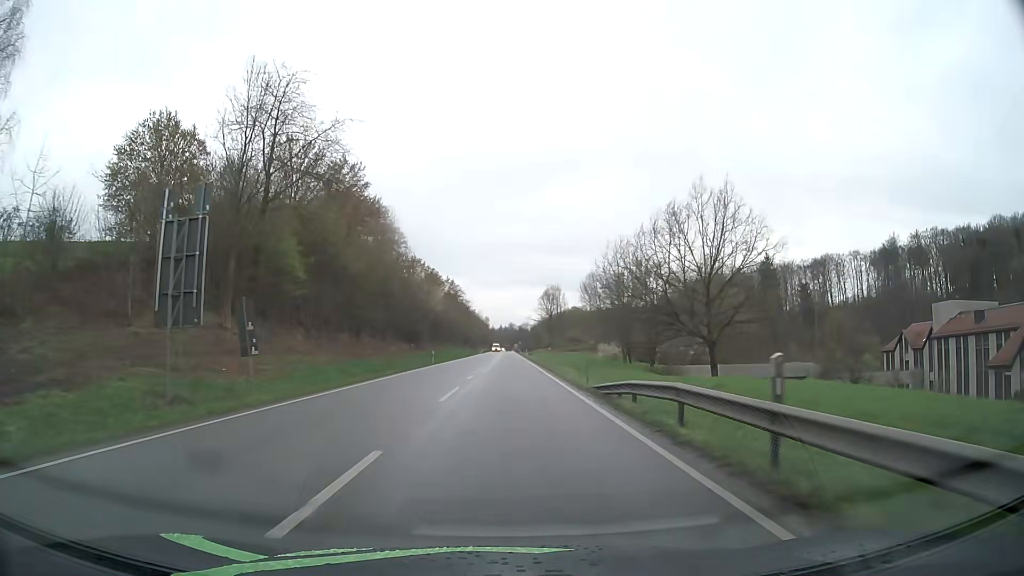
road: primary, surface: asphalt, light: Day
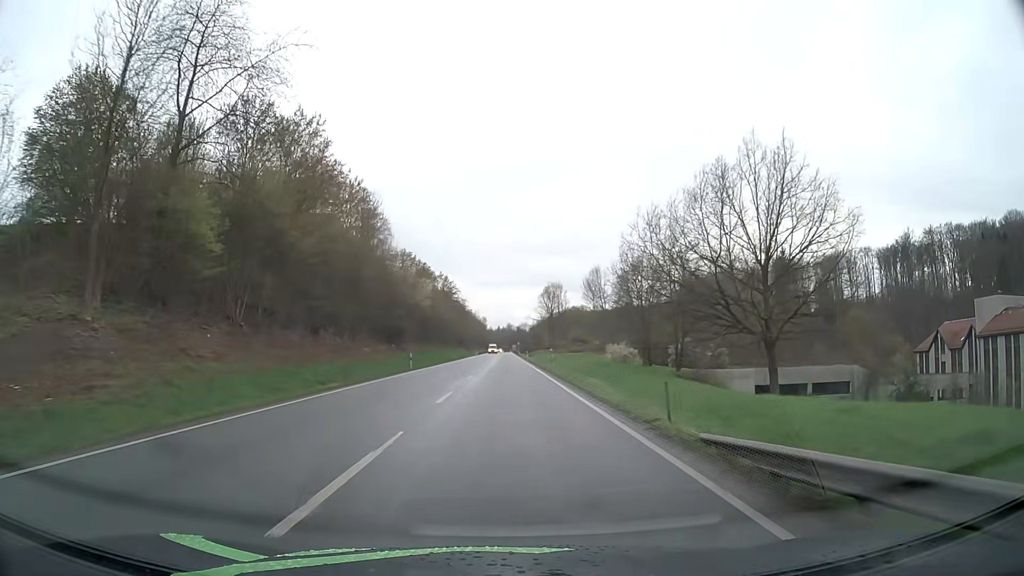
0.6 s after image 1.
(0.0, +12.1) m; 0°
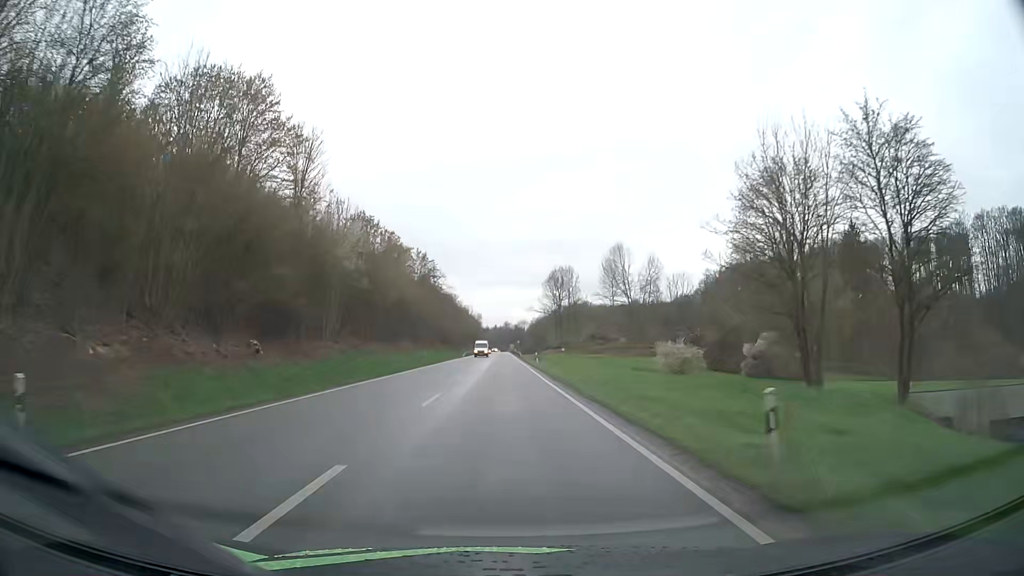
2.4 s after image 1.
(0.0, +36.9) m; 0°
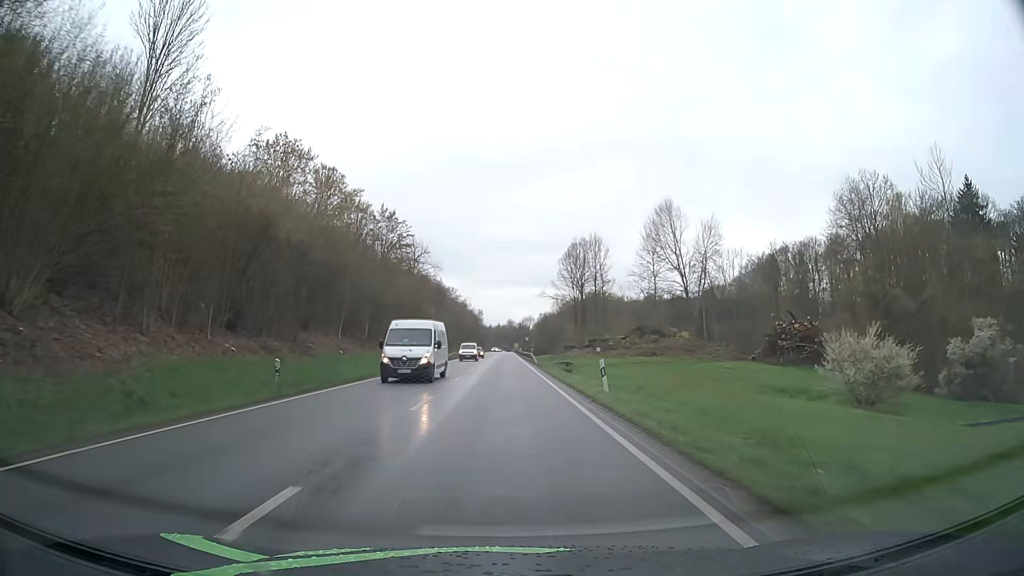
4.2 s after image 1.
(-0.3, +37.7) m; -1°
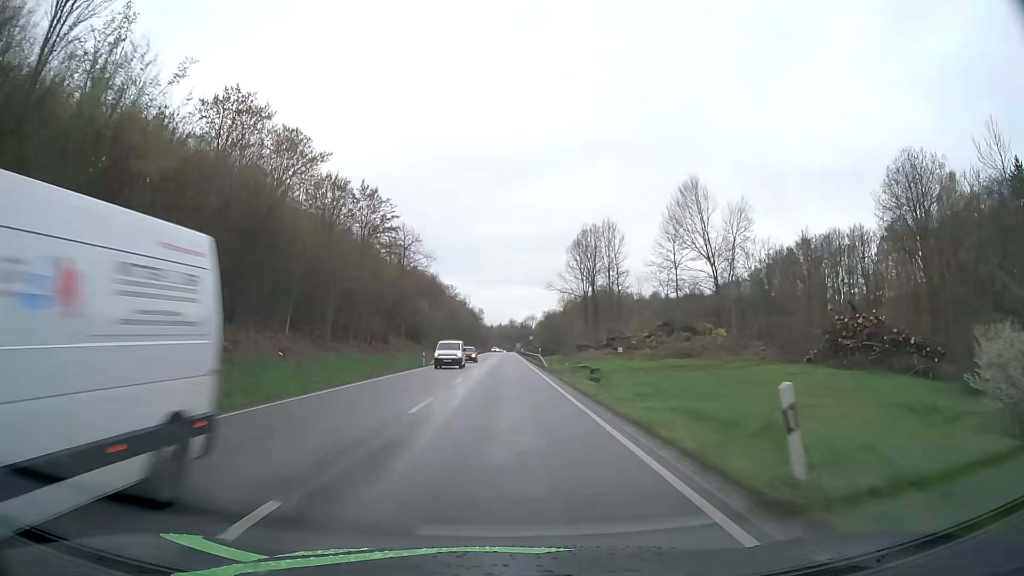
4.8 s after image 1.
(0.0, +12.7) m; 0°
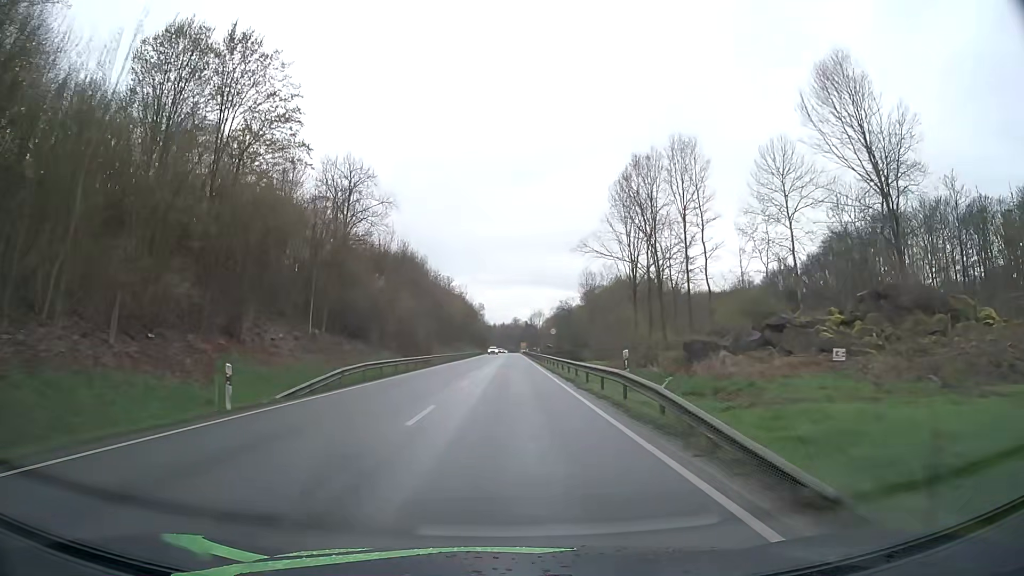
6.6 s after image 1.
(-0.1, +38.3) m; 0°
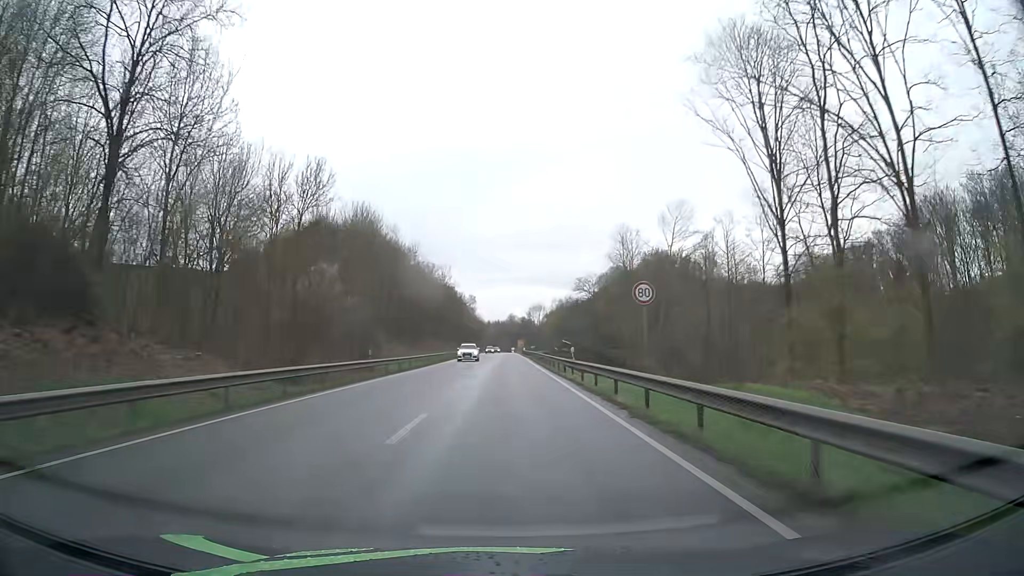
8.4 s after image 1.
(+0.2, +38.7) m; 0°
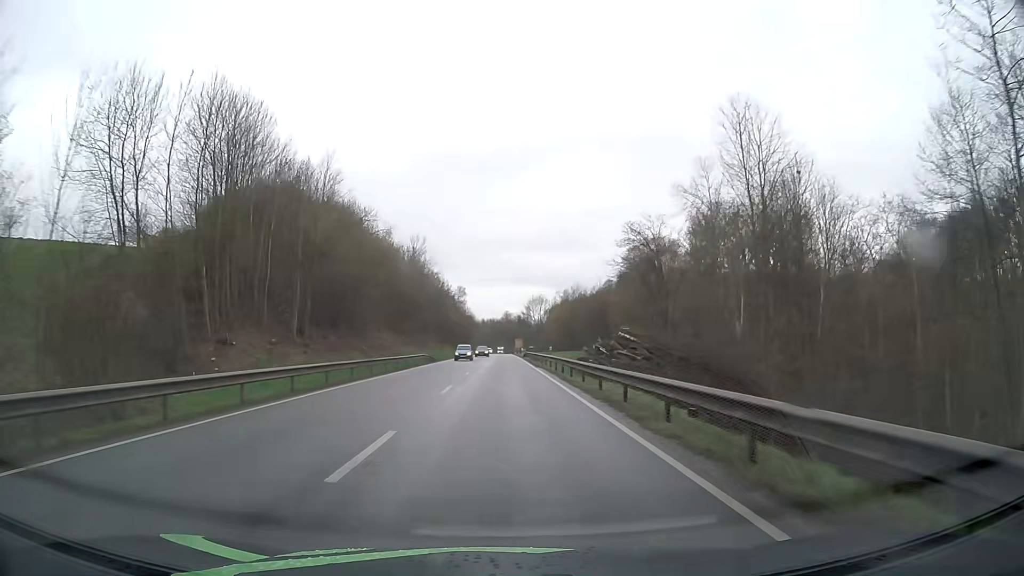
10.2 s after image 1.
(+0.2, +39.0) m; 0°
(0, +10) (0, +20) (0, +30) (0, +40) (0, +50) (0, +60) (0, +70) (0, +80) (0, +90) (0, +100) m
